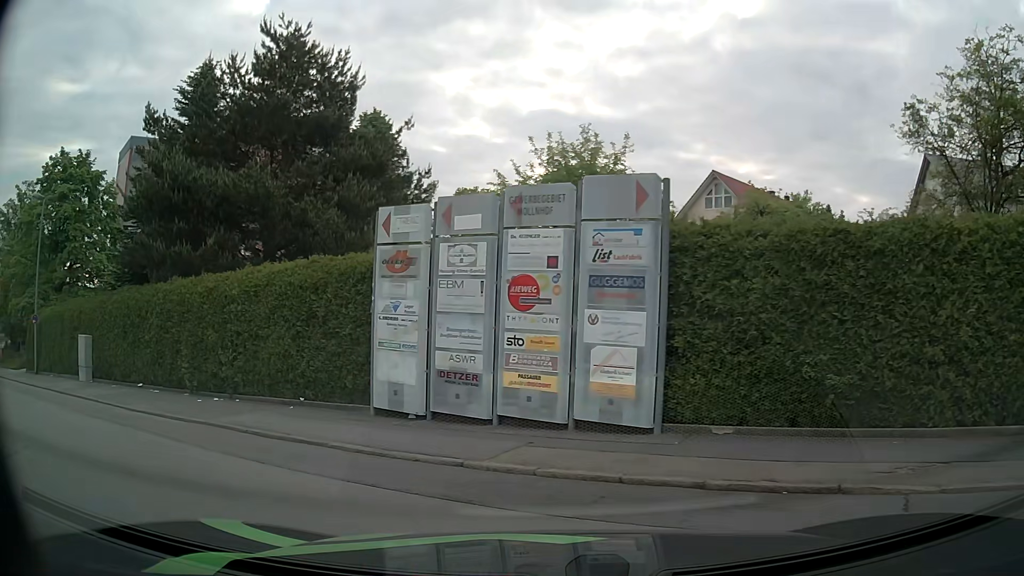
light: Day
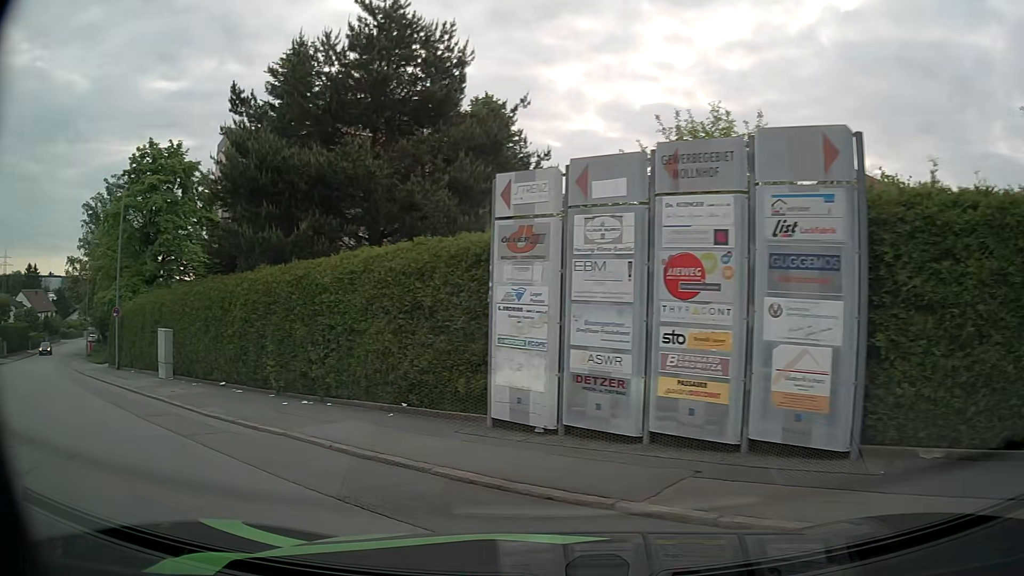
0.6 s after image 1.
(-0.2, +2.0) m; -9°
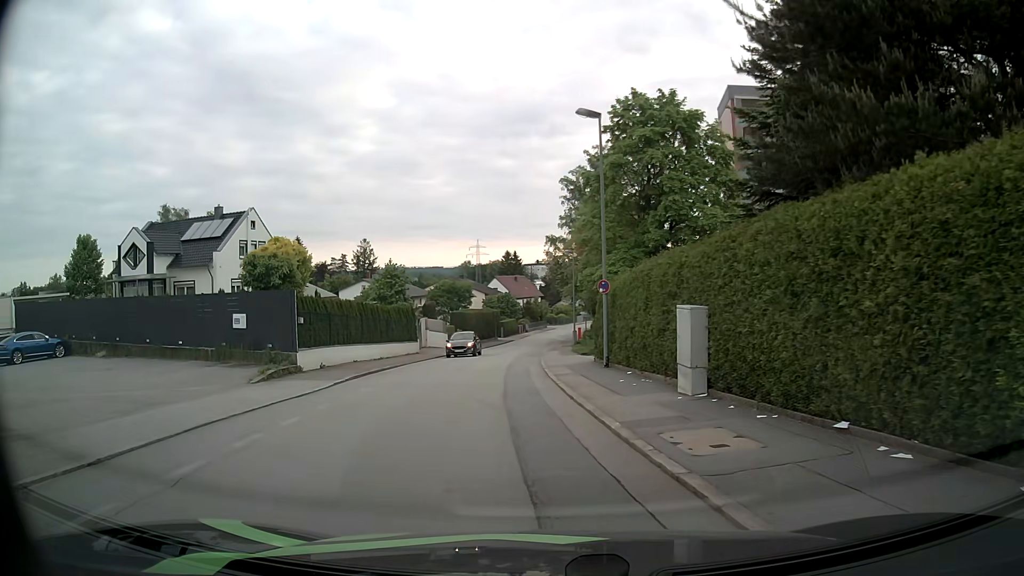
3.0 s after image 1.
(-4.2, +8.5) m; -45°
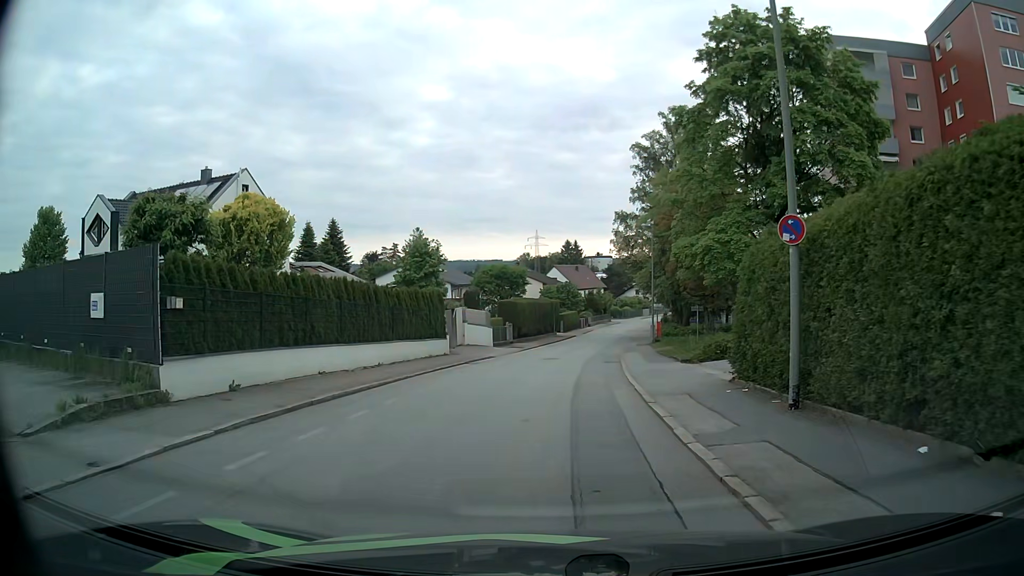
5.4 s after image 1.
(-0.7, +11.9) m; -4°
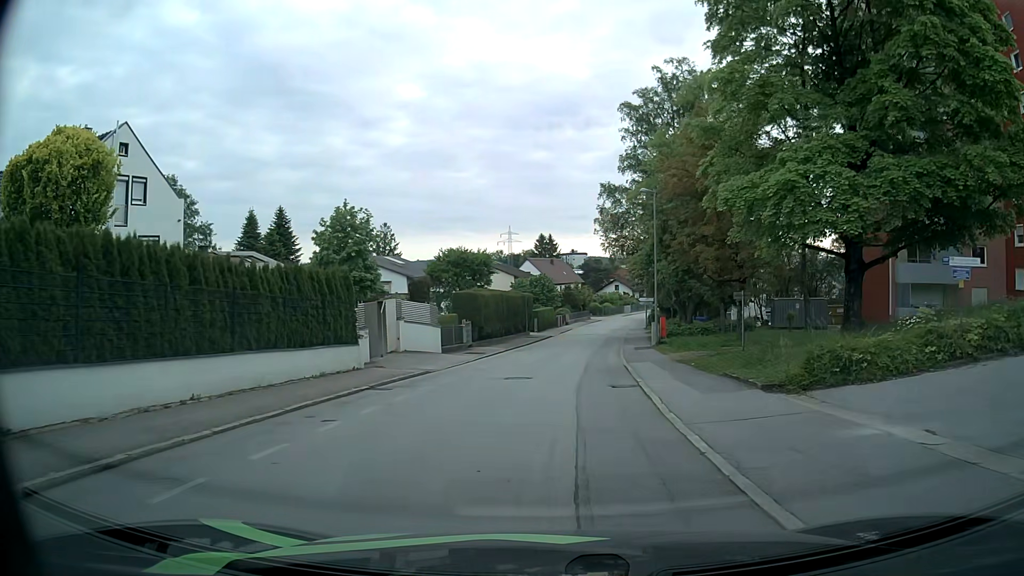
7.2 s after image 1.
(0.0, +11.5) m; +2°
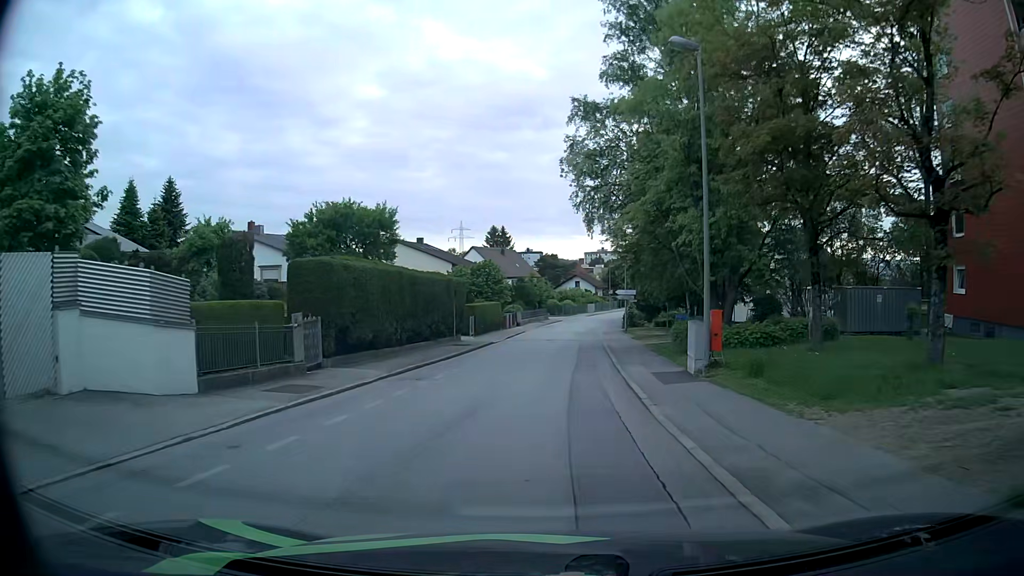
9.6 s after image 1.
(+0.6, +19.4) m; +3°
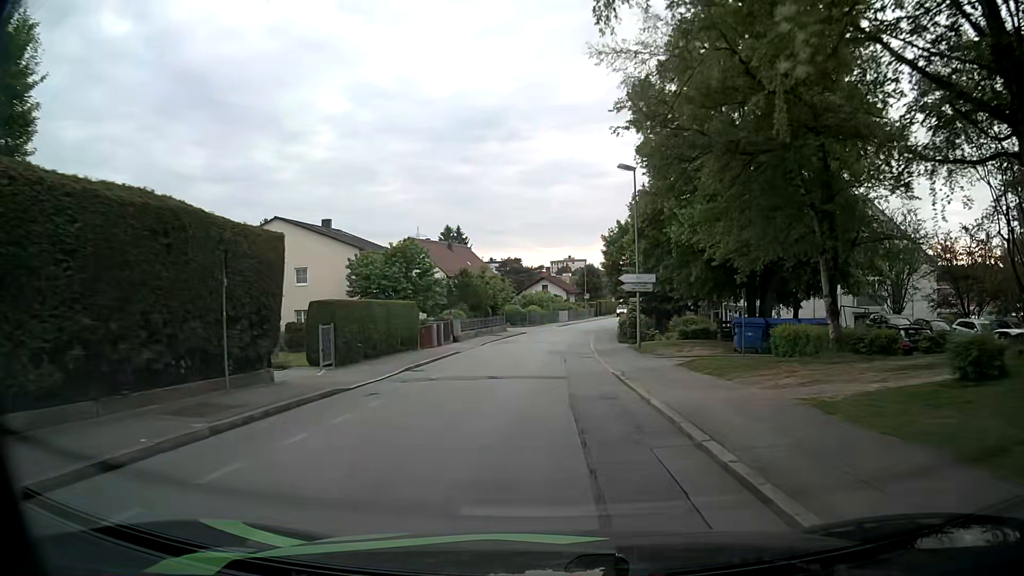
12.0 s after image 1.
(+0.9, +23.7) m; +4°
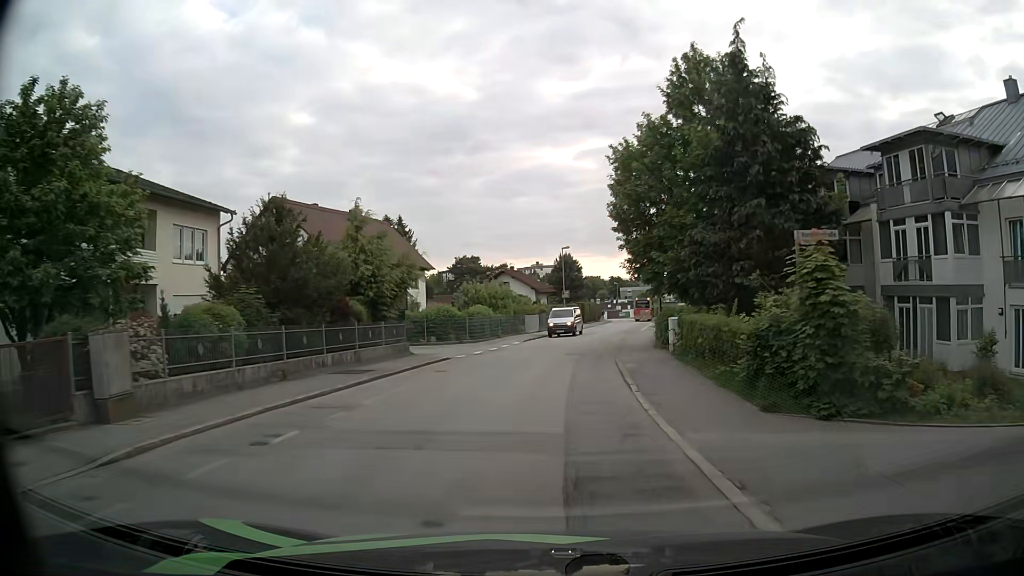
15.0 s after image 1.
(+0.6, +31.7) m; +3°
(0, +10) (0, +20) (+1, +30) (+2, +40) (+4, +50) (+6, +60) (+8, +69) (+9, +79) (+9, +89) (+10, +99) m
